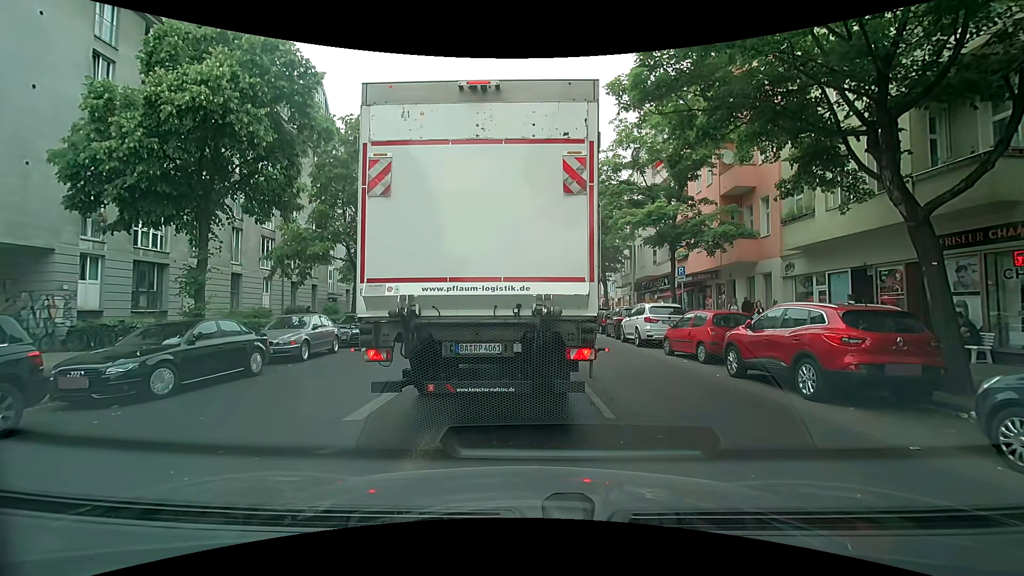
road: secondary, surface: asphalt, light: Day
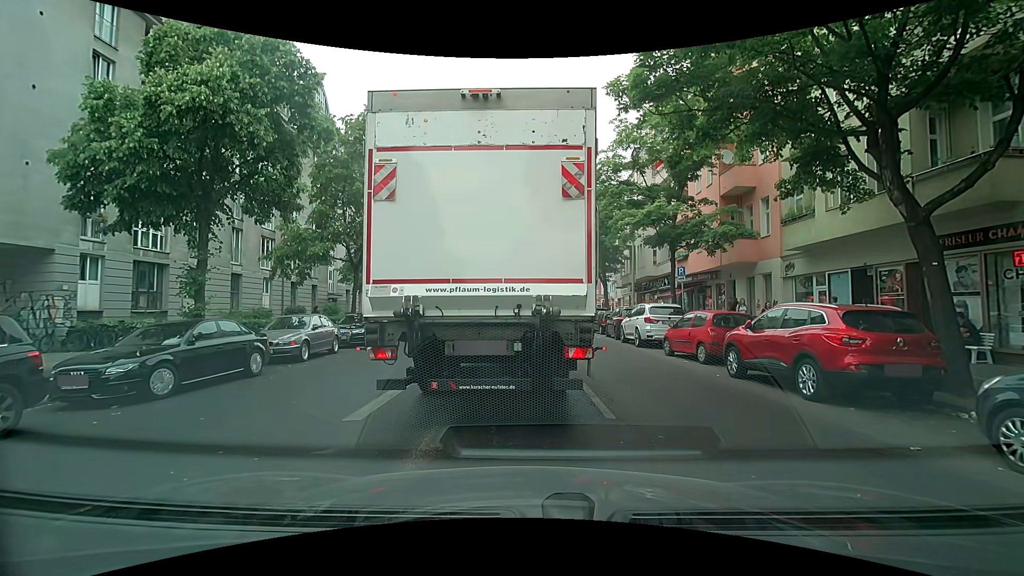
(0.0, 0.0) m; 0°
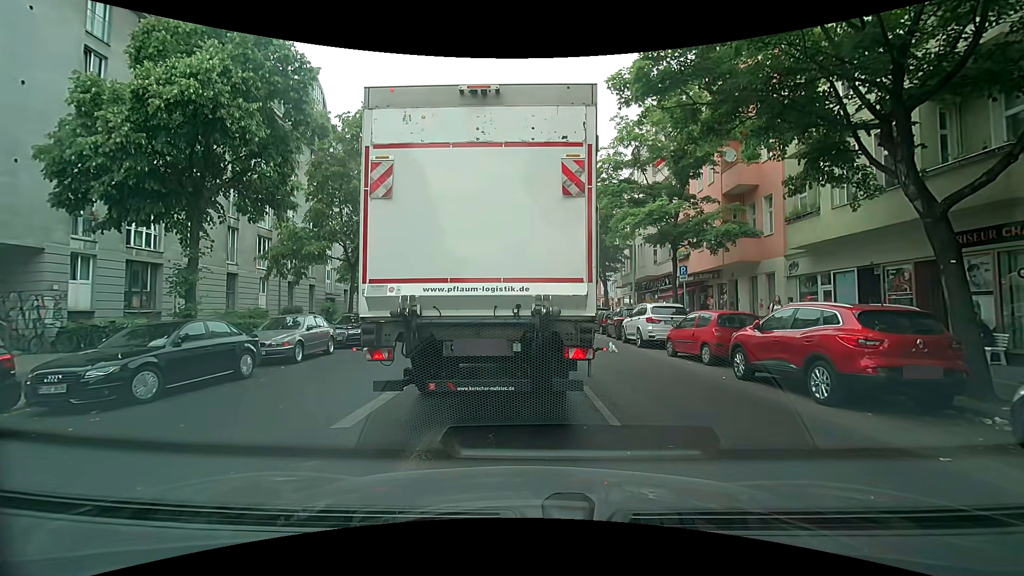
(0.0, +0.3) m; 0°
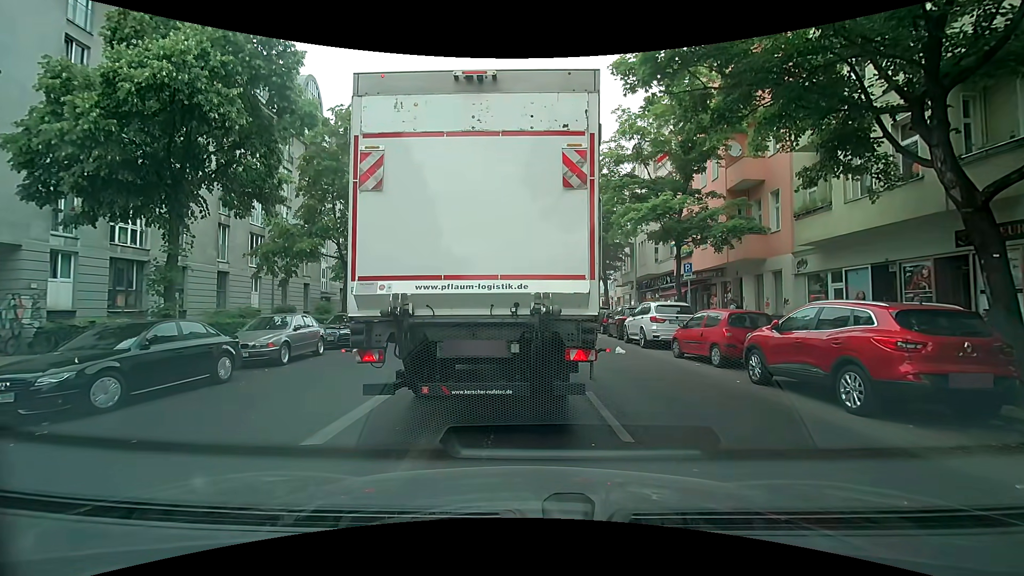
(0.0, +0.8) m; 0°
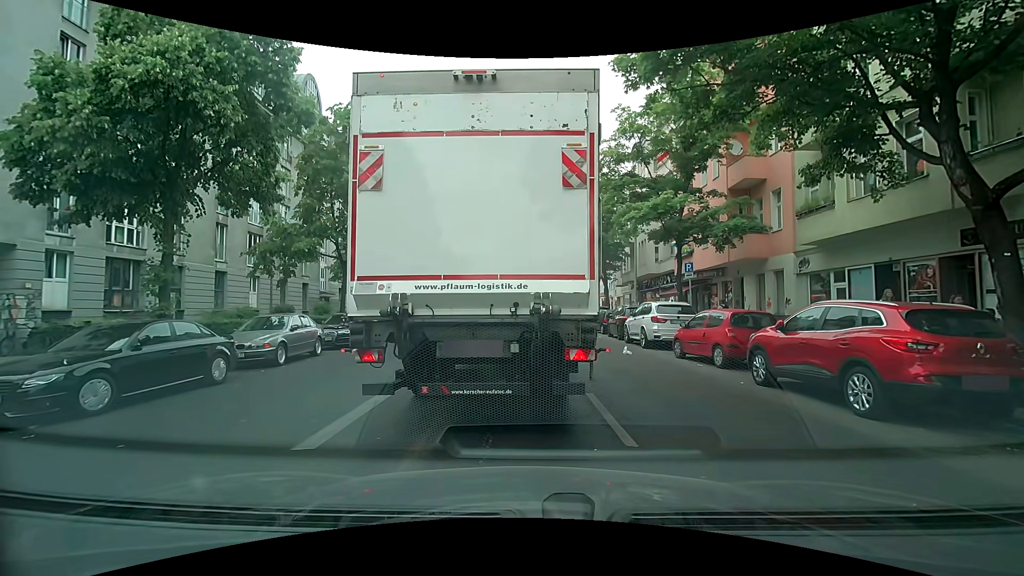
(0.0, +0.2) m; 0°
